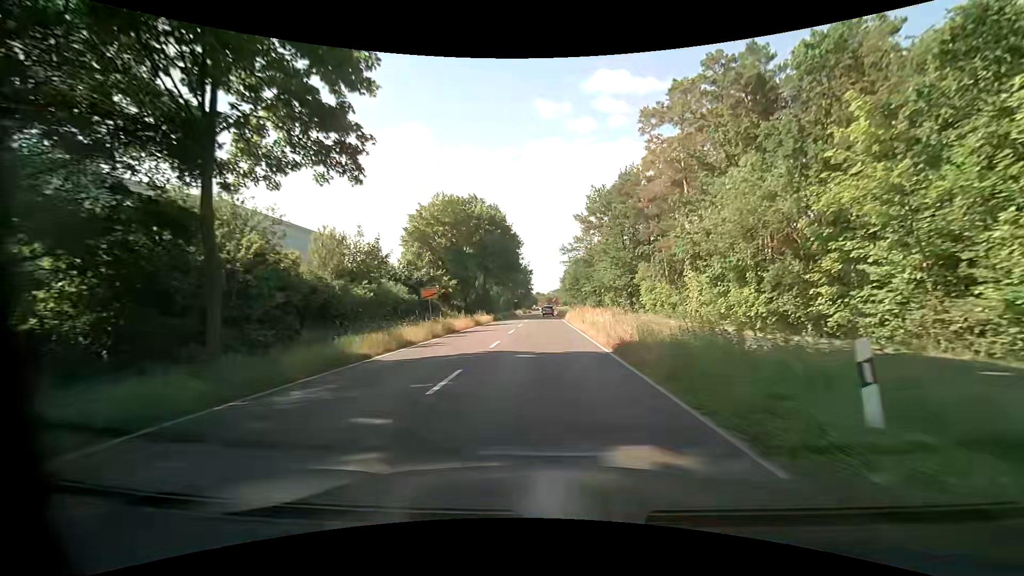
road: tertiary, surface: asphalt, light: Day
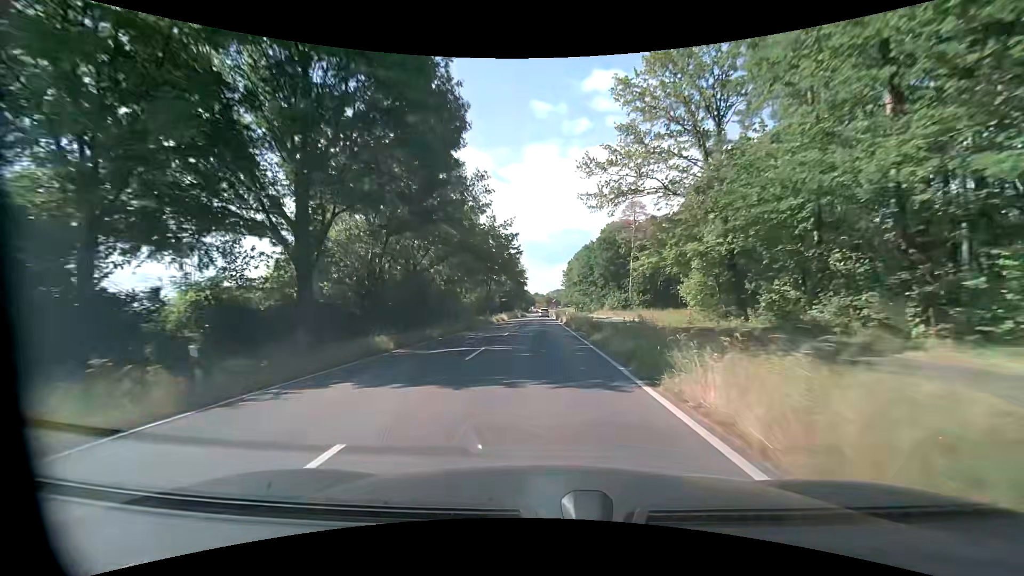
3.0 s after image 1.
(-0.1, +46.4) m; 0°
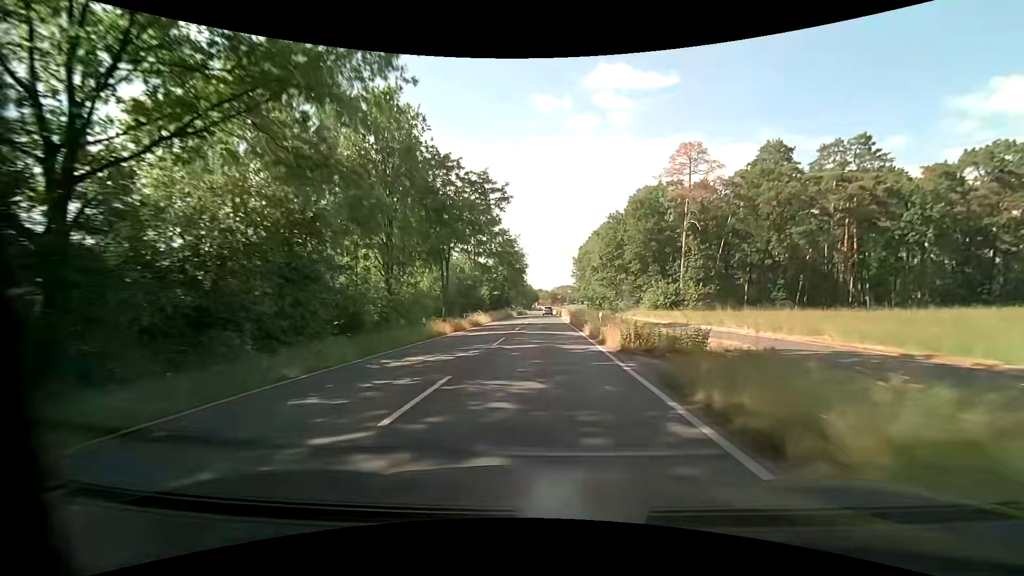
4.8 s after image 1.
(-0.2, +31.6) m; 0°
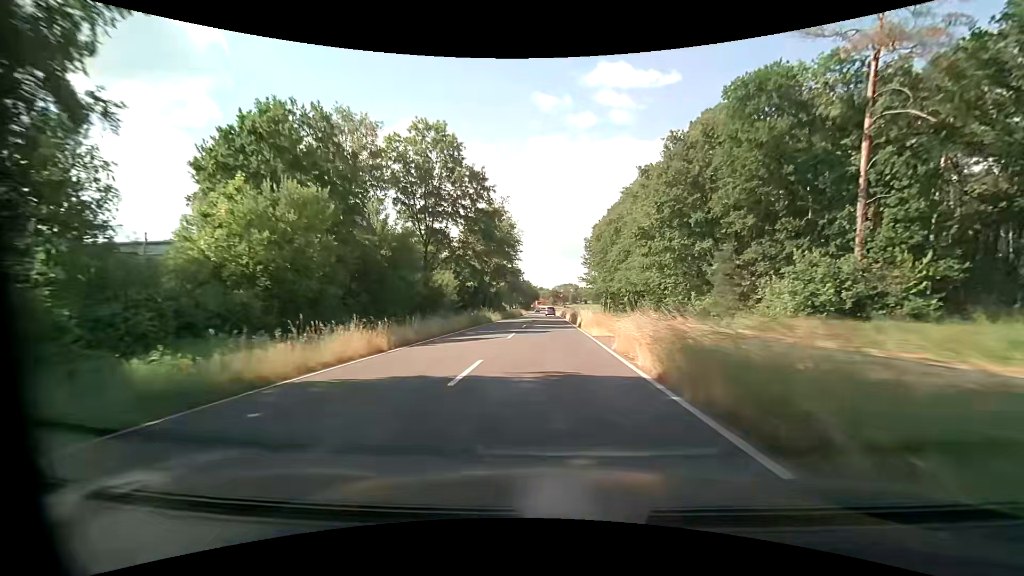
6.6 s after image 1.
(-0.1, +33.5) m; 0°
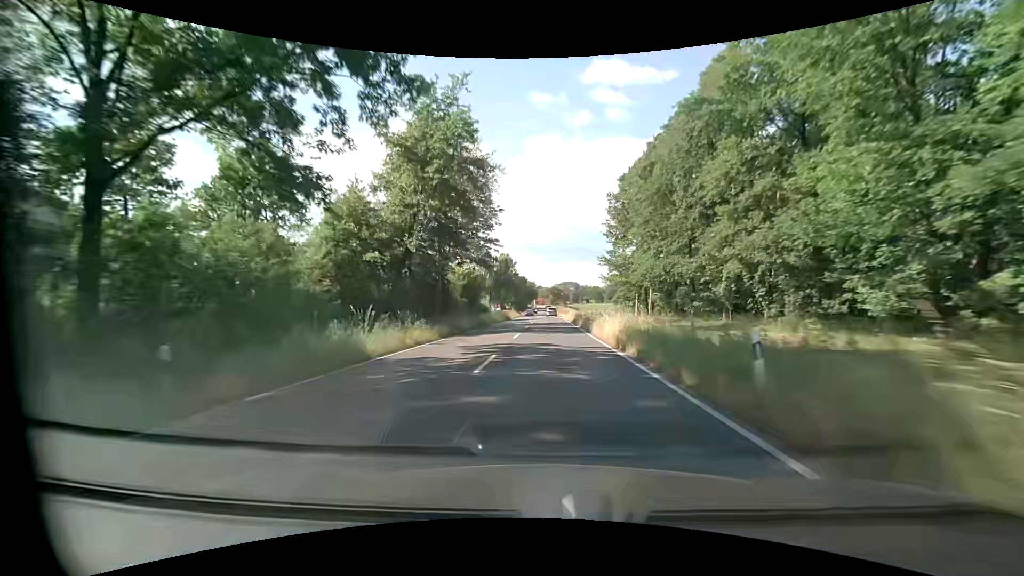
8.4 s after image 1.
(+0.1, +34.6) m; 0°
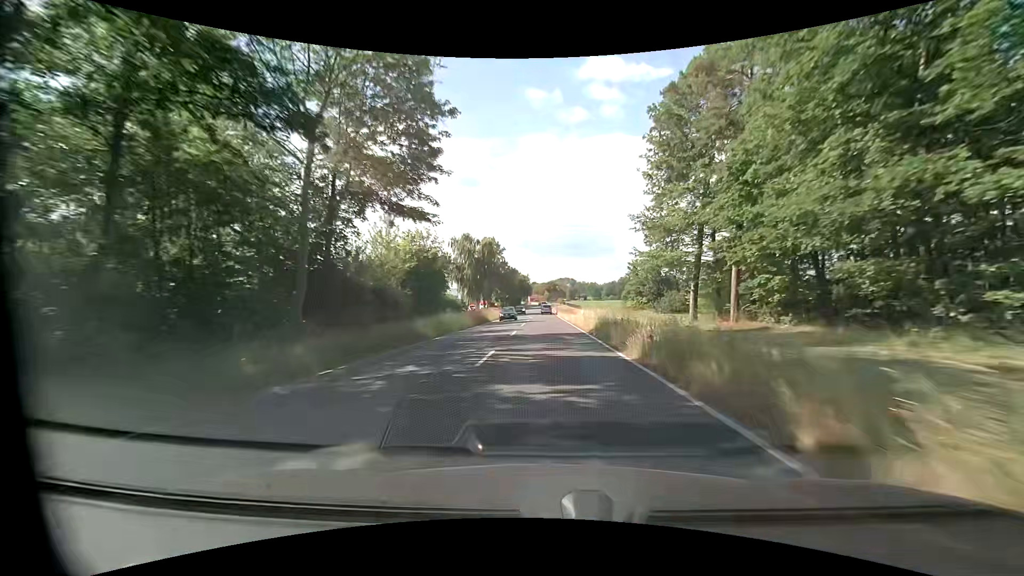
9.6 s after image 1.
(0.0, +23.2) m; 0°
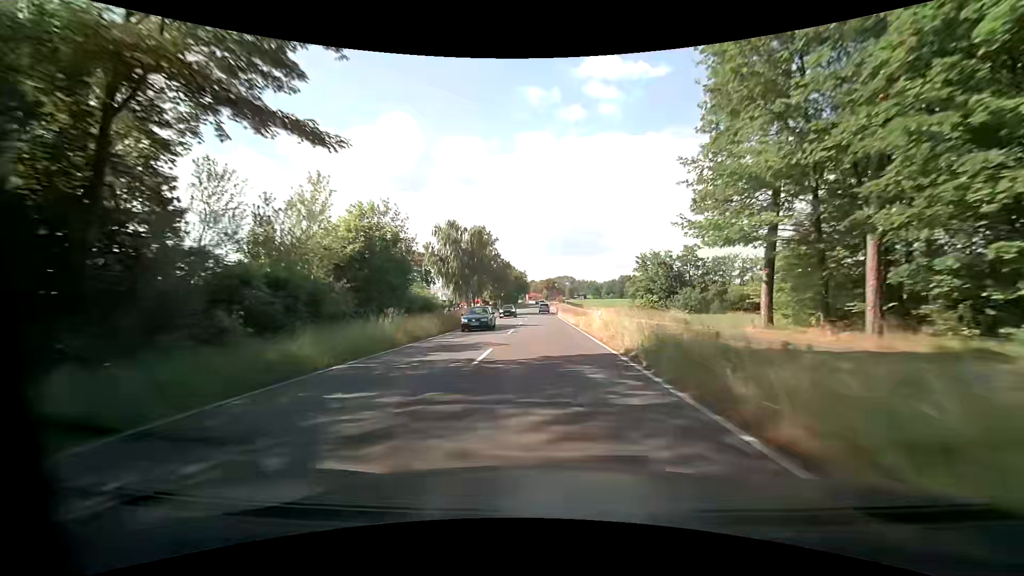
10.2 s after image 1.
(0.0, +11.6) m; 0°
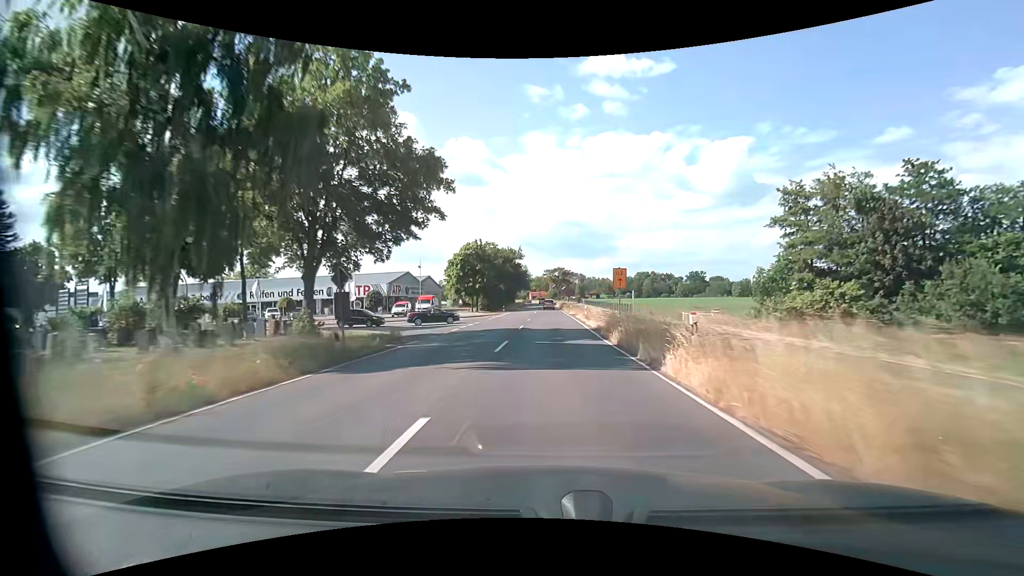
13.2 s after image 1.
(-0.1, +57.7) m; 0°
(0, +10) (0, +20) (0, +30) (0, +40) (0, +50) (0, +60) (0, +70) (+1, +80) (+1, +90) (0, +100) m
